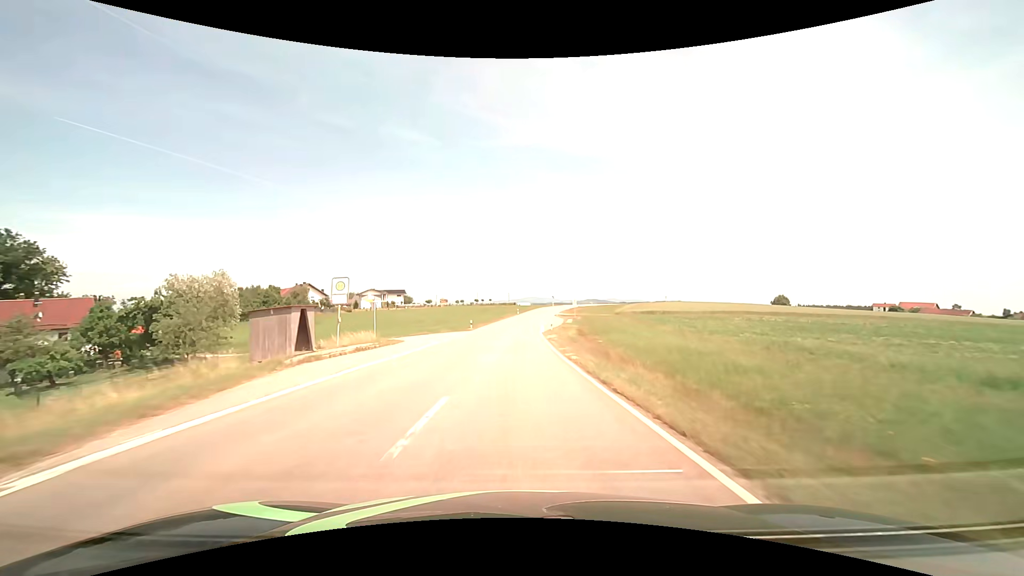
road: tertiary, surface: asphalt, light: Day
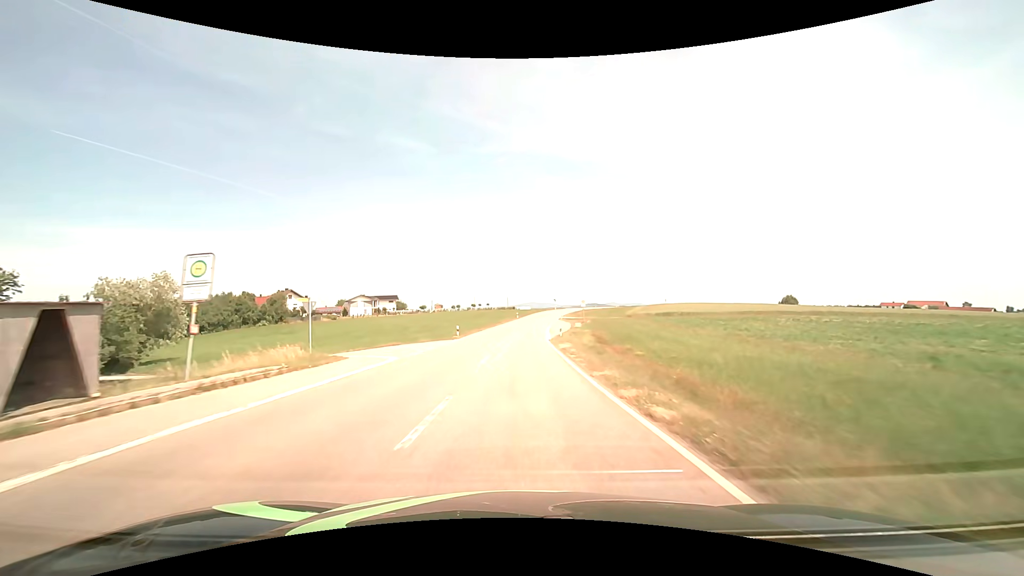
(0.0, +11.4) m; 0°
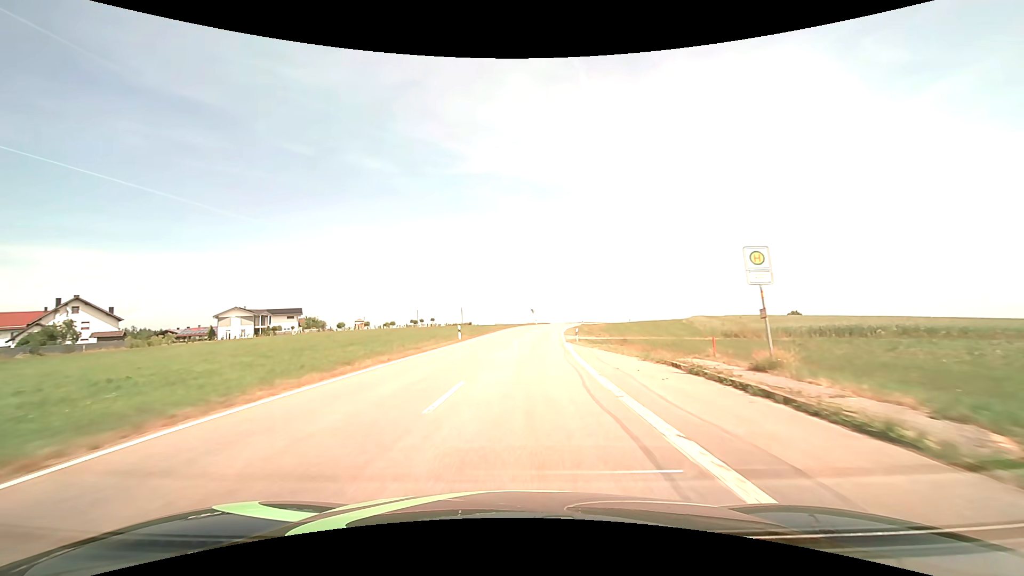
(+1.2, +56.3) m; +4°
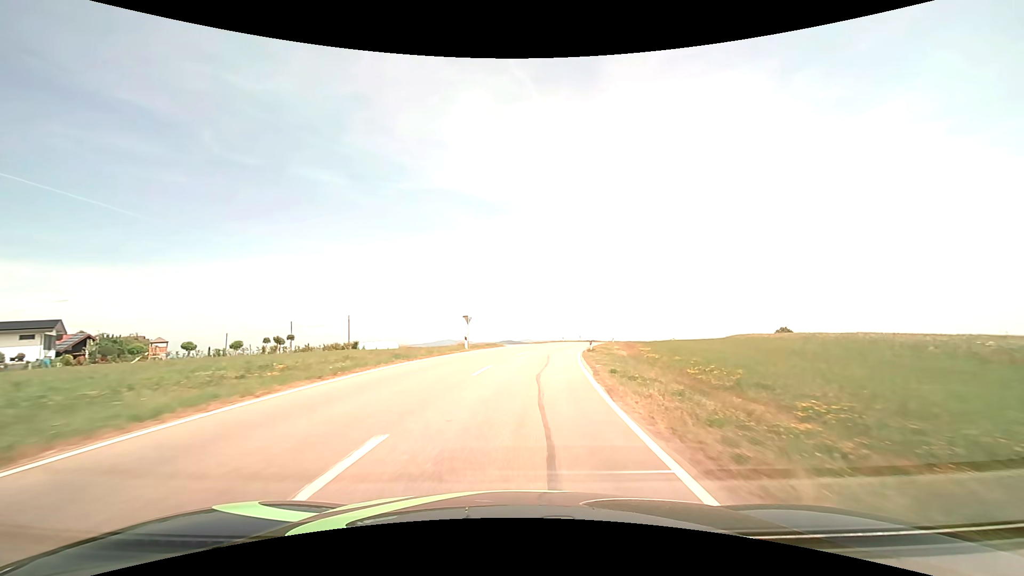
(+3.2, +52.4) m; +6°
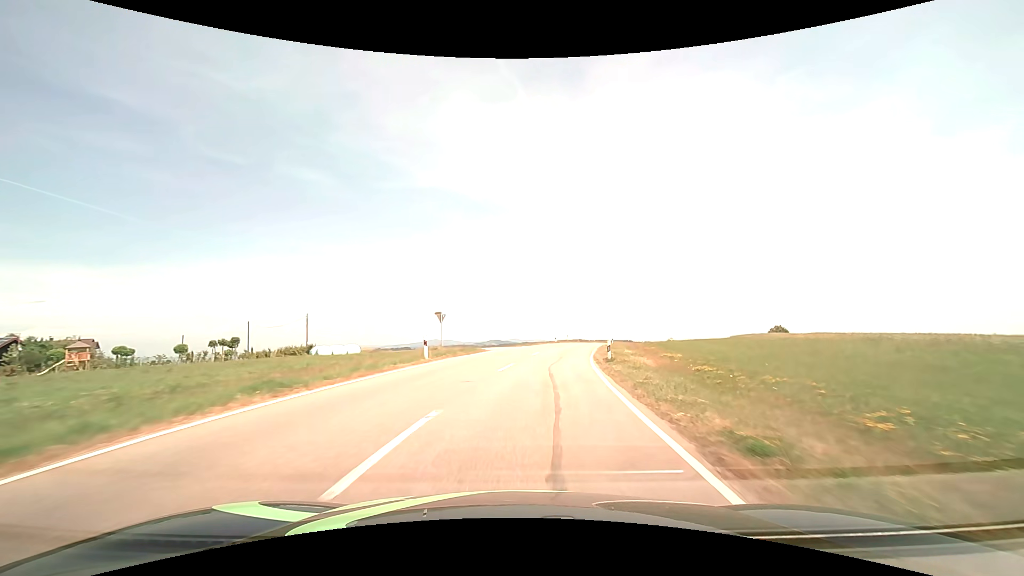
(+0.2, +9.8) m; +2°
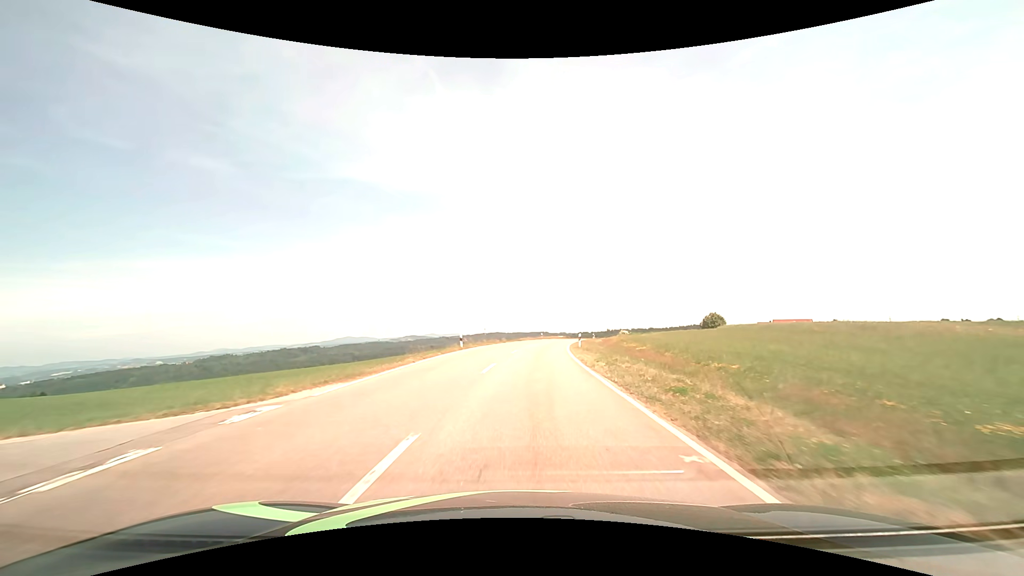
(+3.3, +36.8) m; +10°
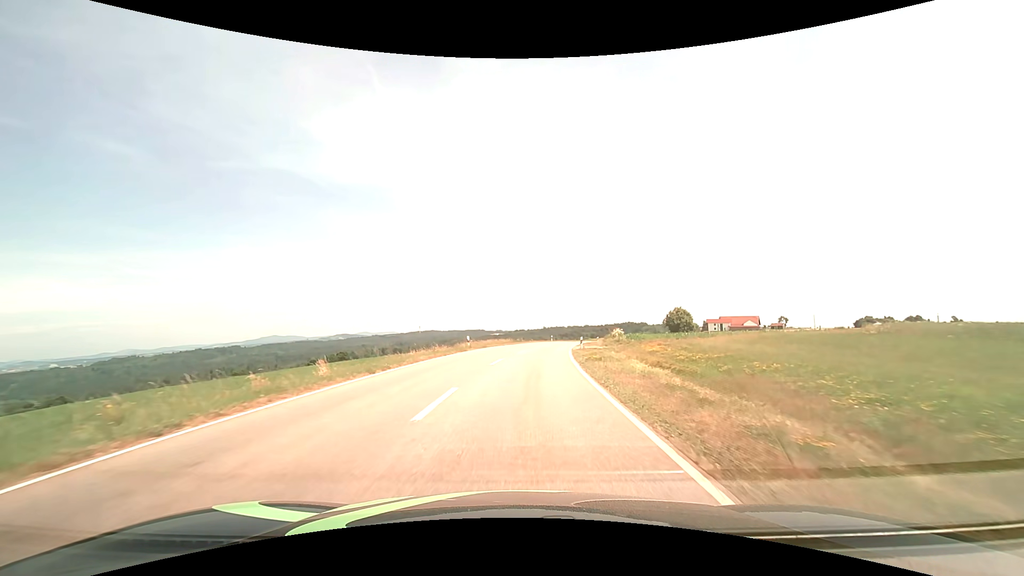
(+2.3, +42.1) m; +7°
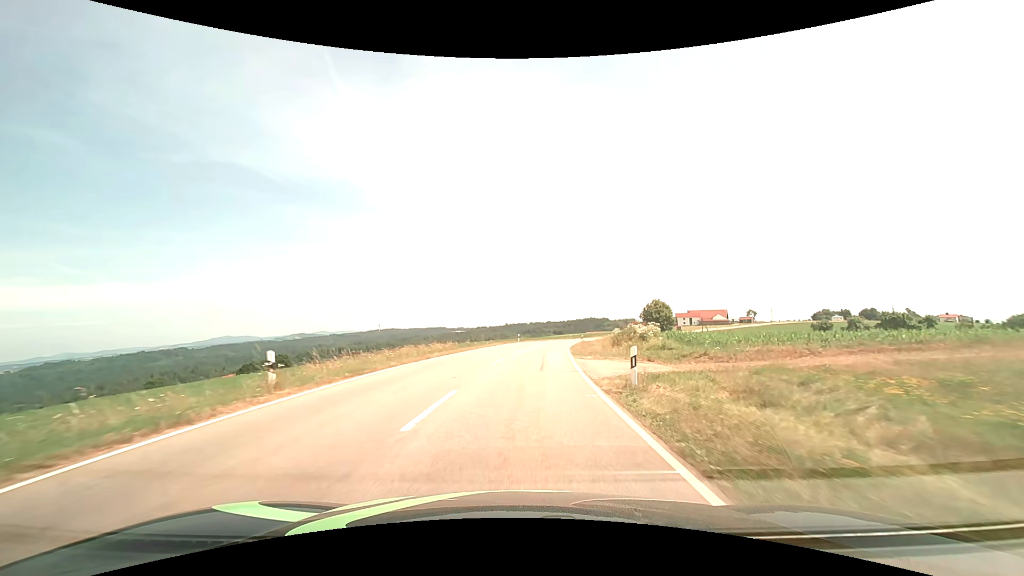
(+0.9, +23.8) m; +5°
(0, +10) (+1, +20) (+1, +30) (+2, +40) (+3, +50) (+5, +60) (+6, +70) (+8, +79) (+11, +89) (+13, +99) m
